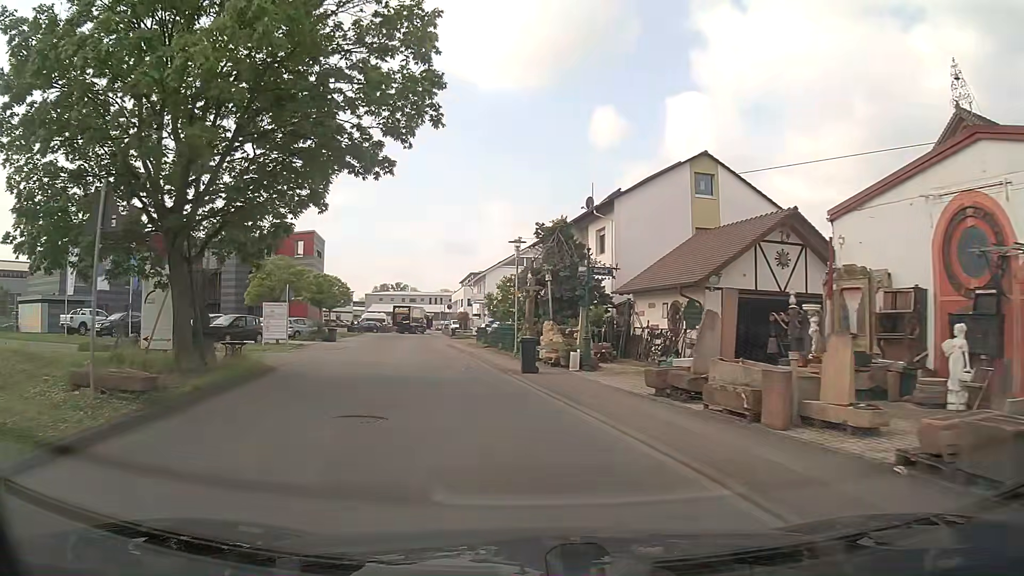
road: unclassified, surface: asphalt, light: Day
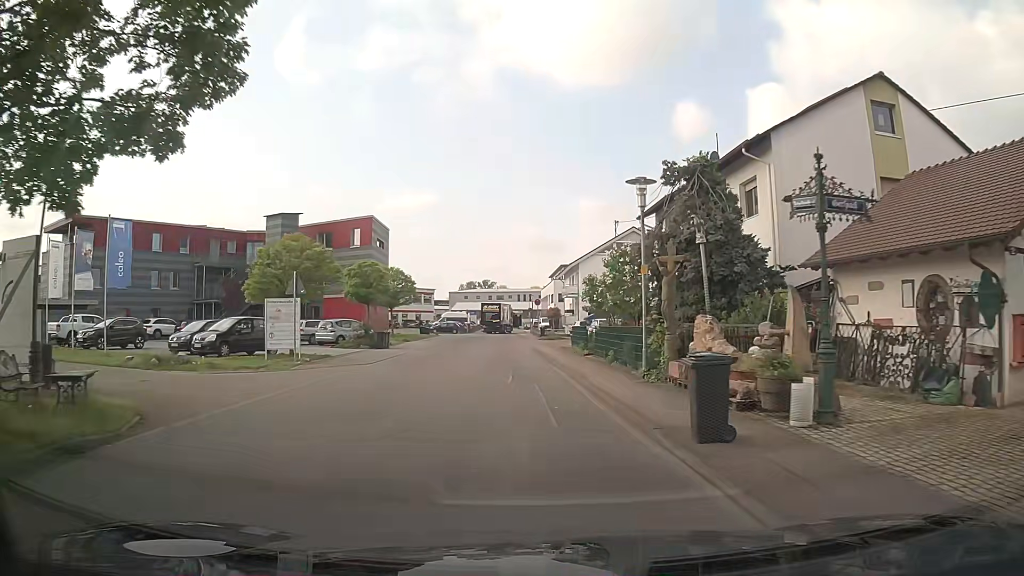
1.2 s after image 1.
(-0.7, +10.5) m; -7°
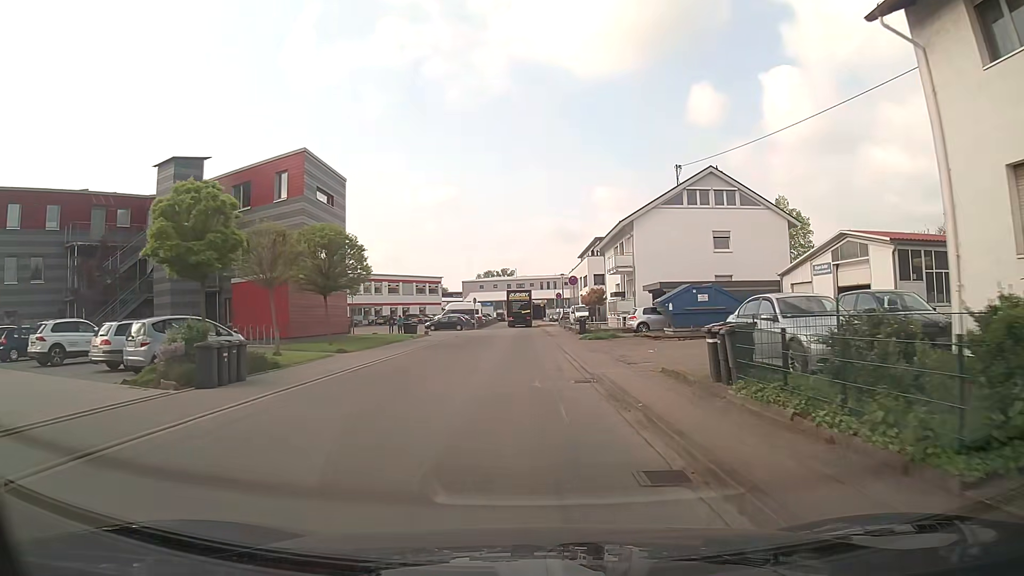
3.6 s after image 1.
(-0.7, +21.5) m; -2°
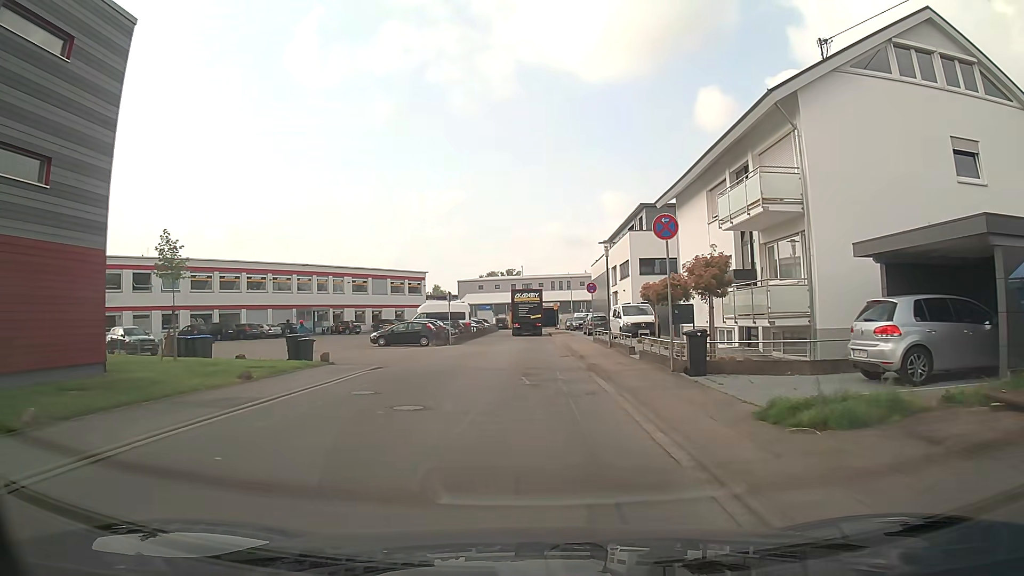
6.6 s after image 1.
(-0.3, +25.6) m; -1°
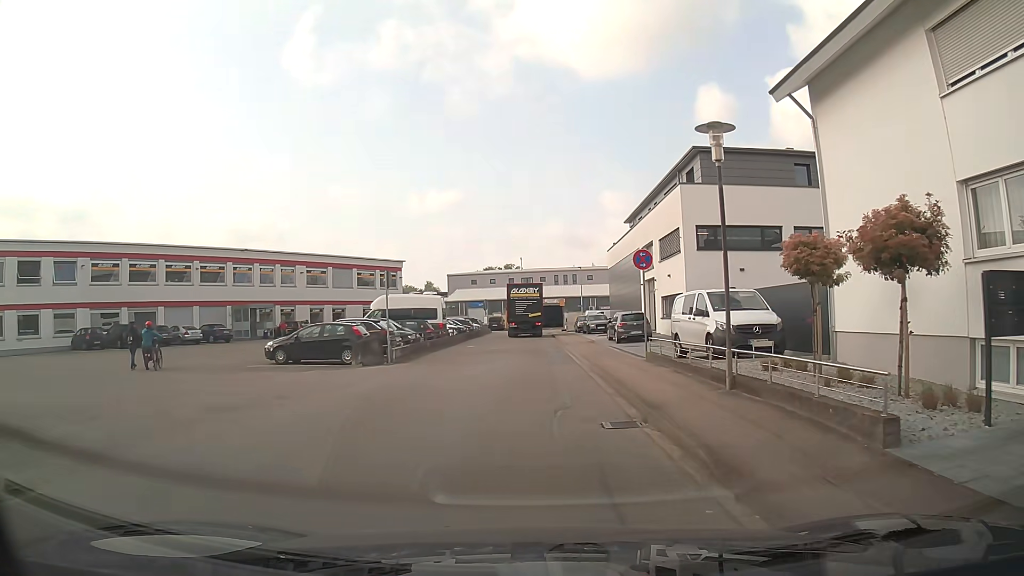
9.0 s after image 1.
(+0.1, +16.3) m; 0°
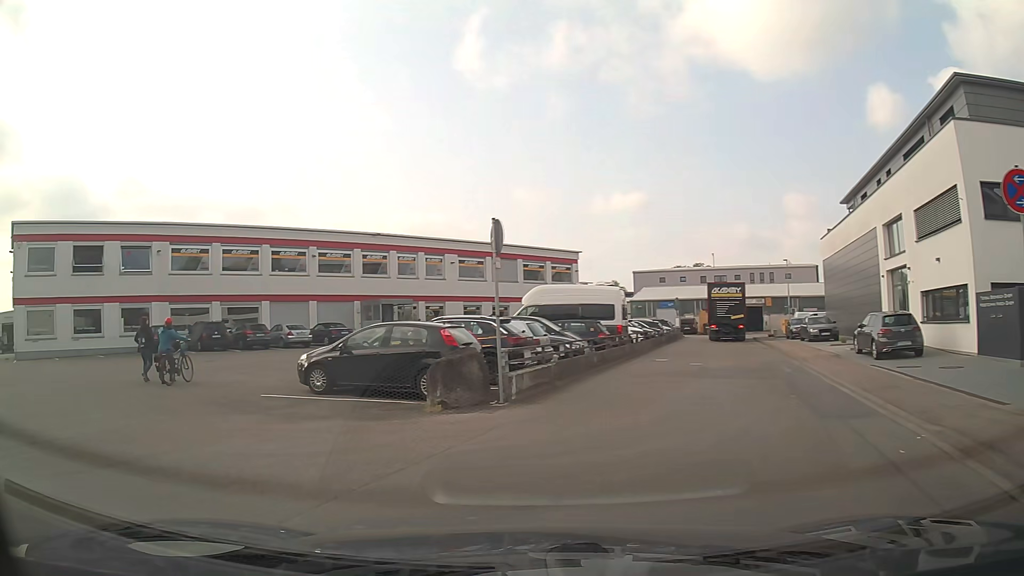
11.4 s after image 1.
(-0.5, +10.9) m; -16°
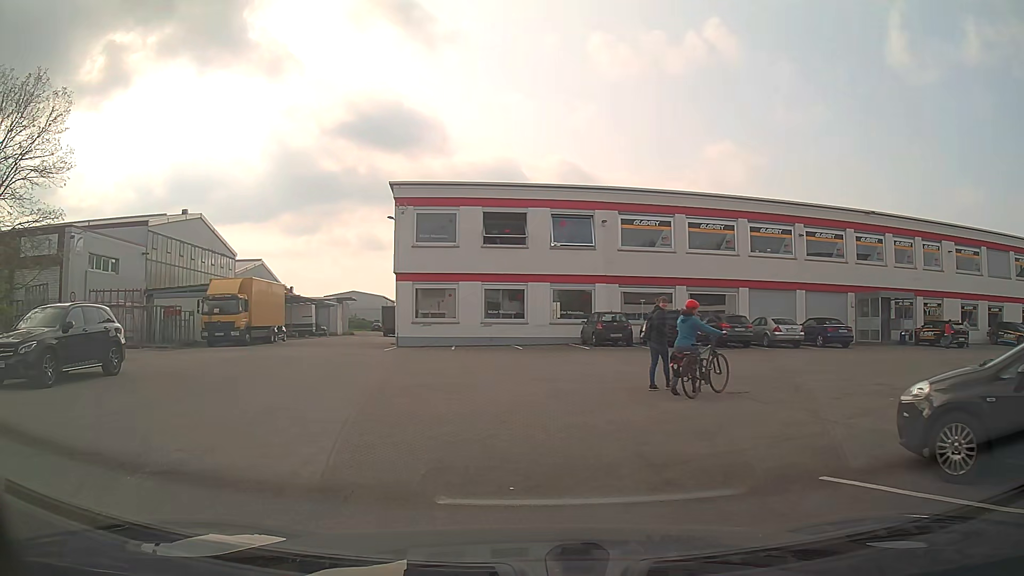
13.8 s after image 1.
(-2.9, +7.7) m; -38°
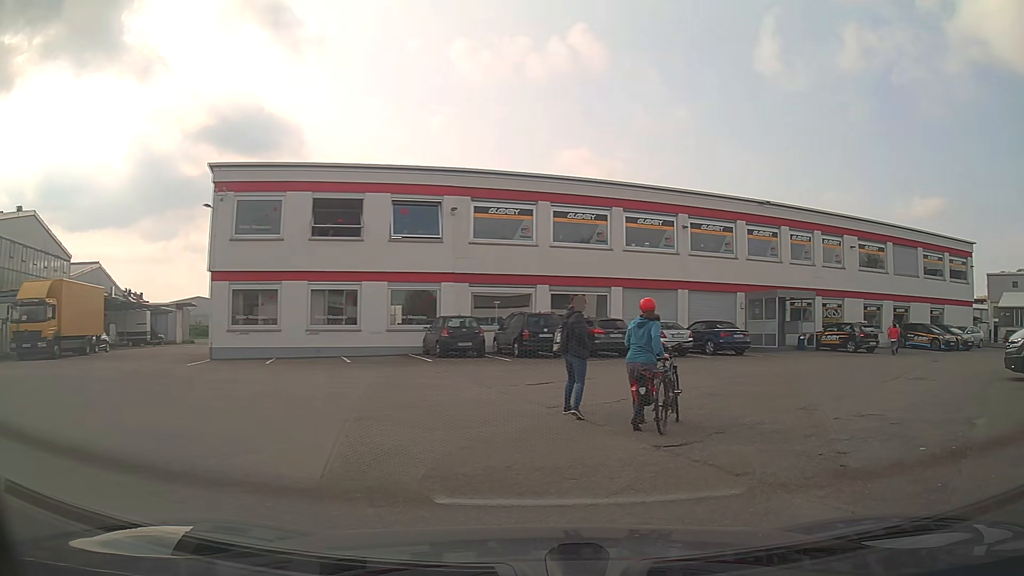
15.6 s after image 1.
(+0.2, +5.1) m; +12°
